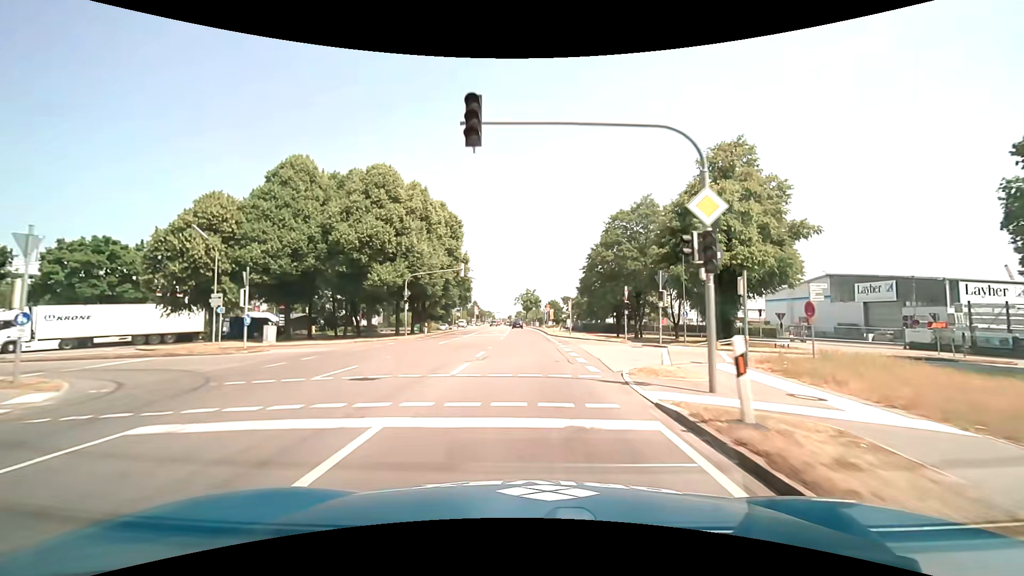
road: primary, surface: asphalt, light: Day
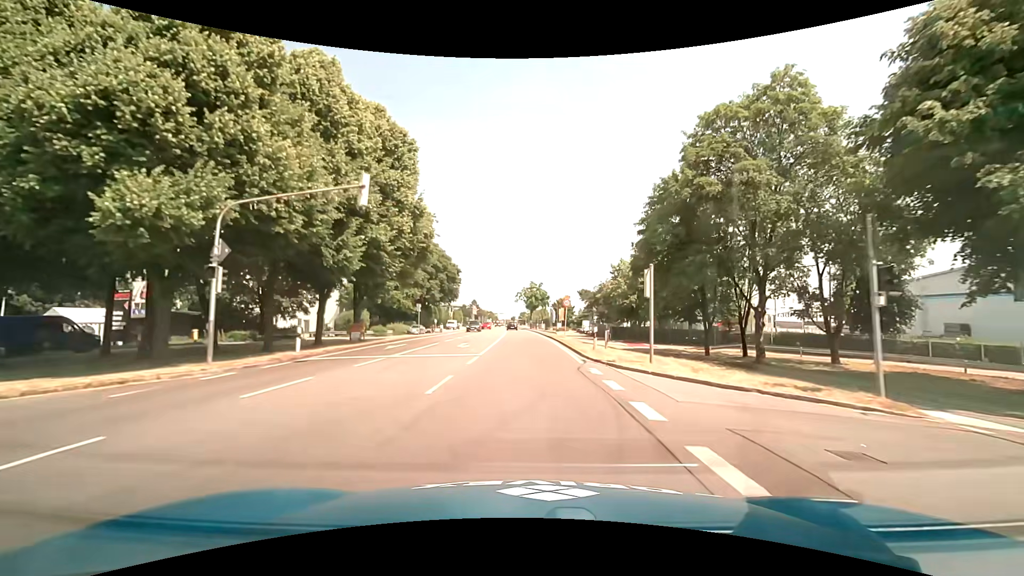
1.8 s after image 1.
(0.0, +27.4) m; 0°
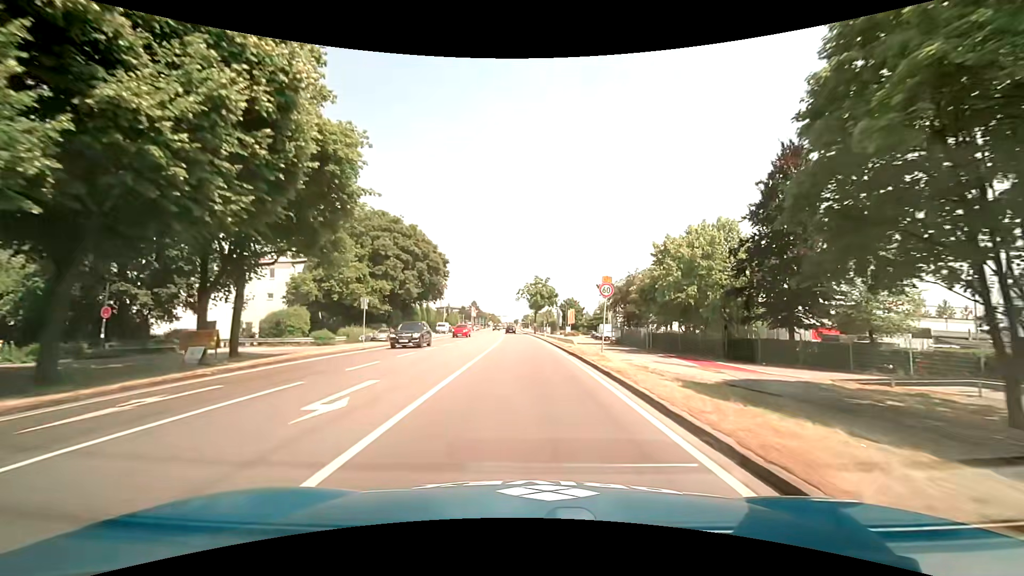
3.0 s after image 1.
(-0.1, +18.3) m; -1°
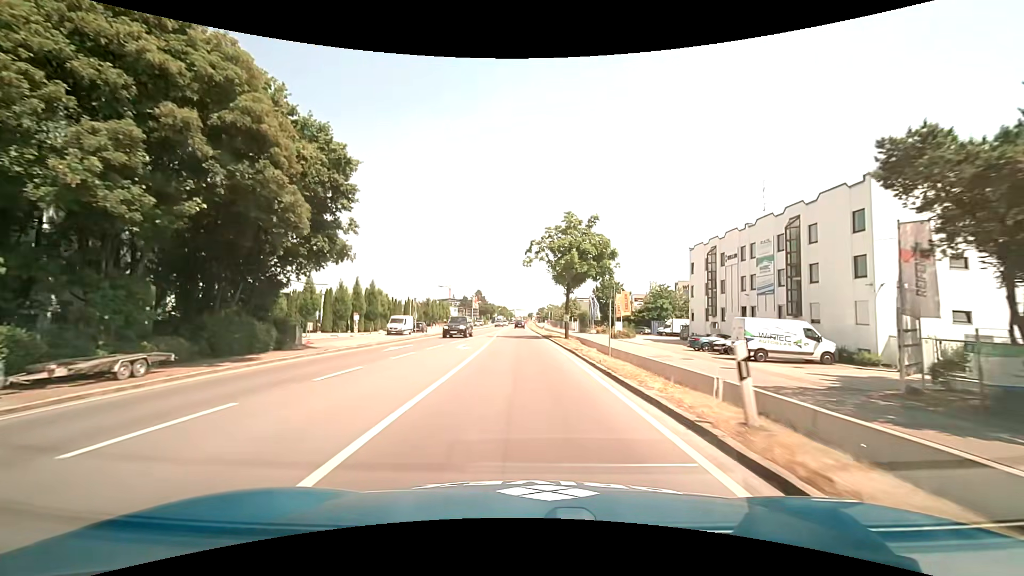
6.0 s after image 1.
(-0.5, +45.7) m; -1°
(0, +10) (0, +20) (0, +30) (-1, +40) (-1, +50) (-1, +60) (-1, +70) (-2, +80) (-2, +90) (-2, +100) m
